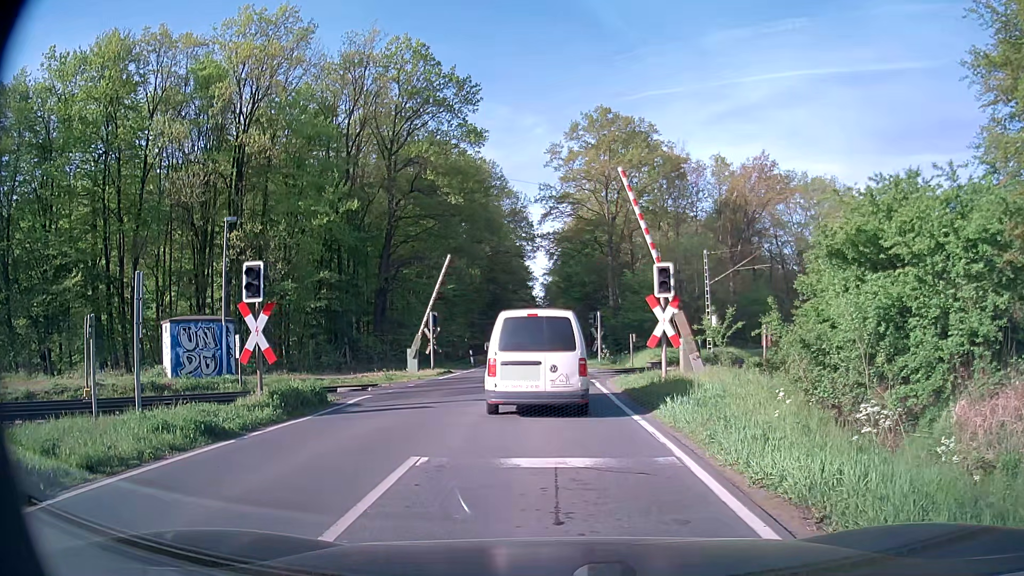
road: secondary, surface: asphalt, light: Day
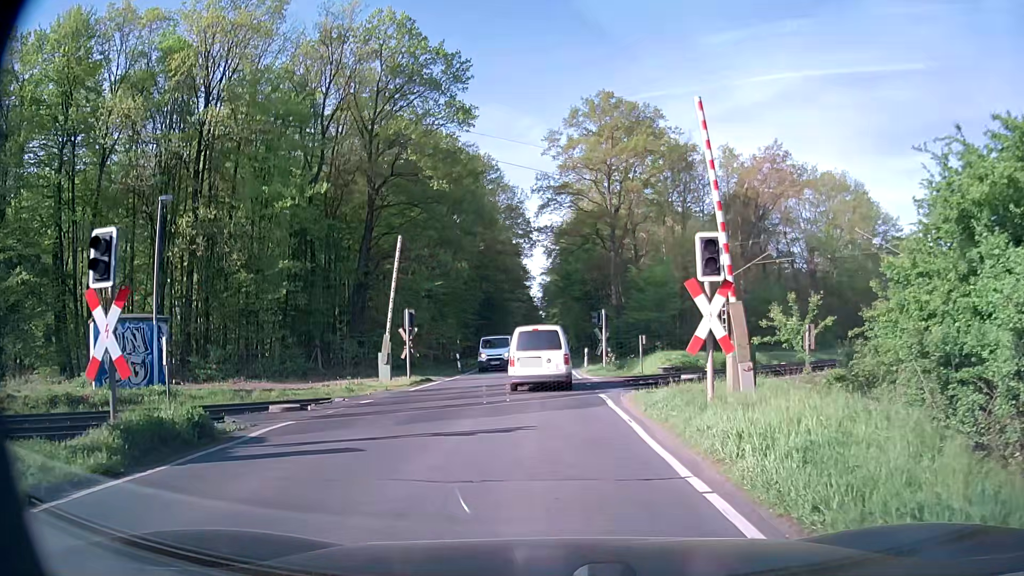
(+0.1, +5.4) m; +2°
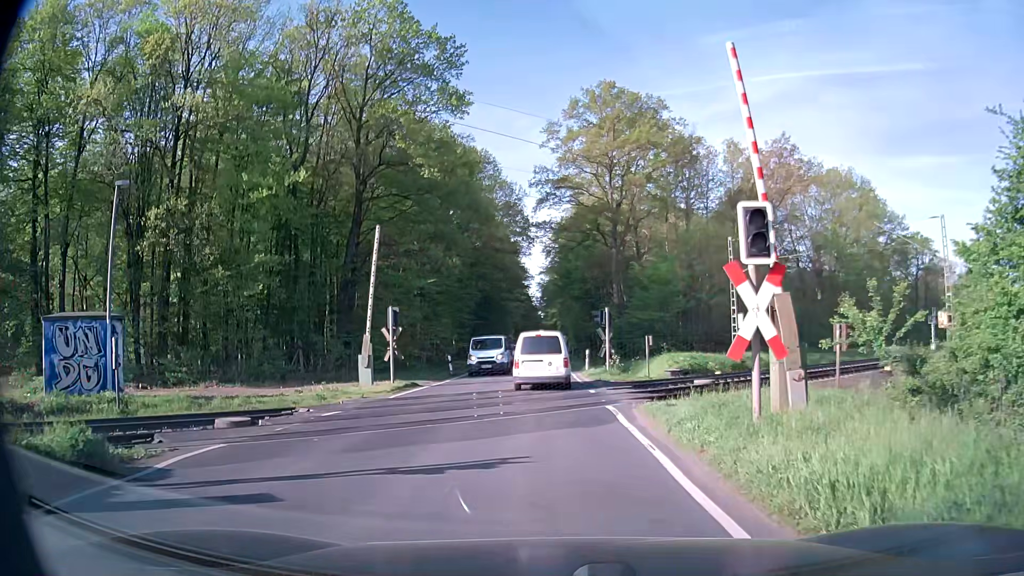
(0.0, +2.8) m; 0°
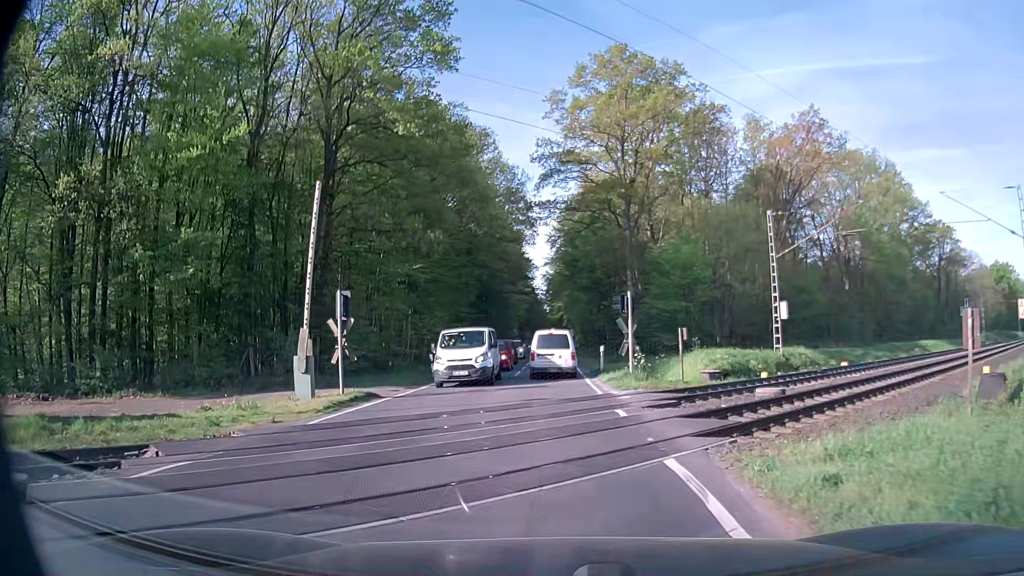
(0.0, +7.1) m; -1°
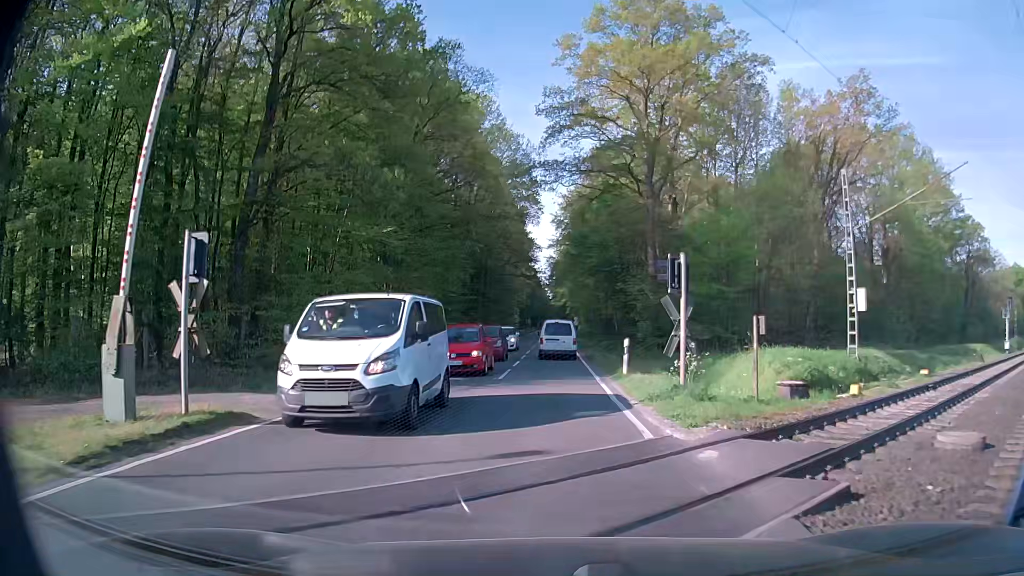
(+0.1, +8.9) m; +1°
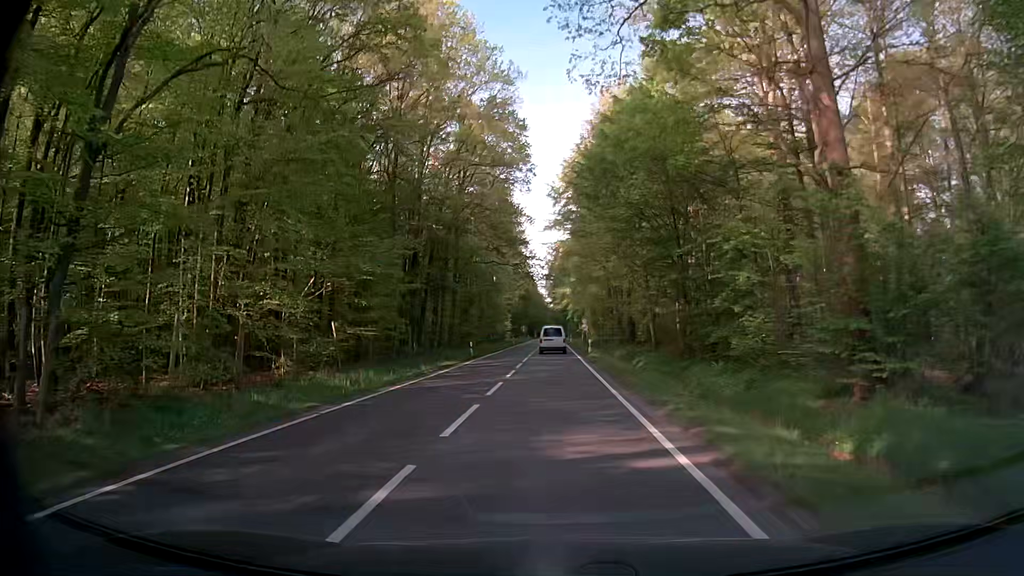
(-0.2, +29.1) m; 0°
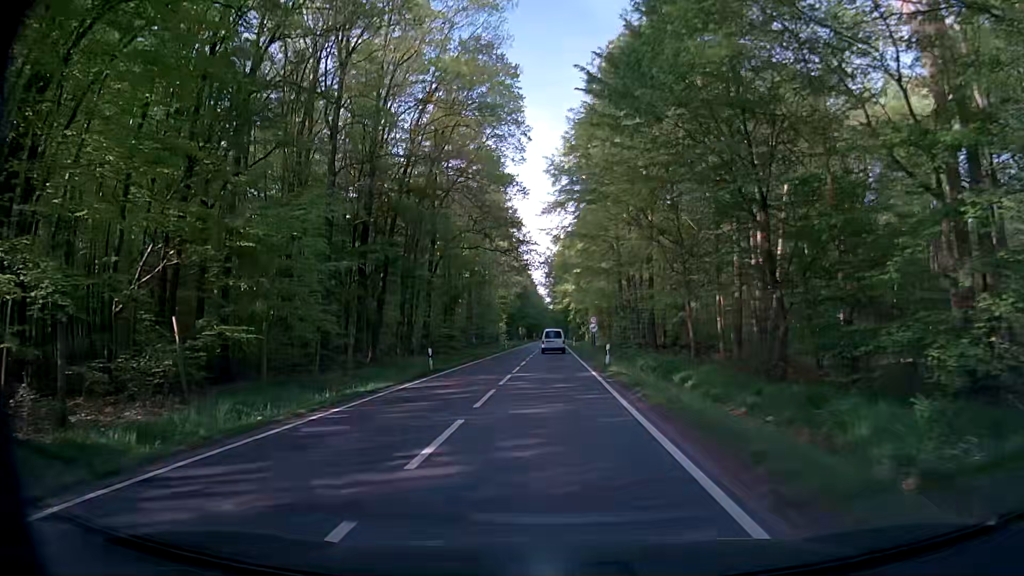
(-0.1, +14.3) m; -1°
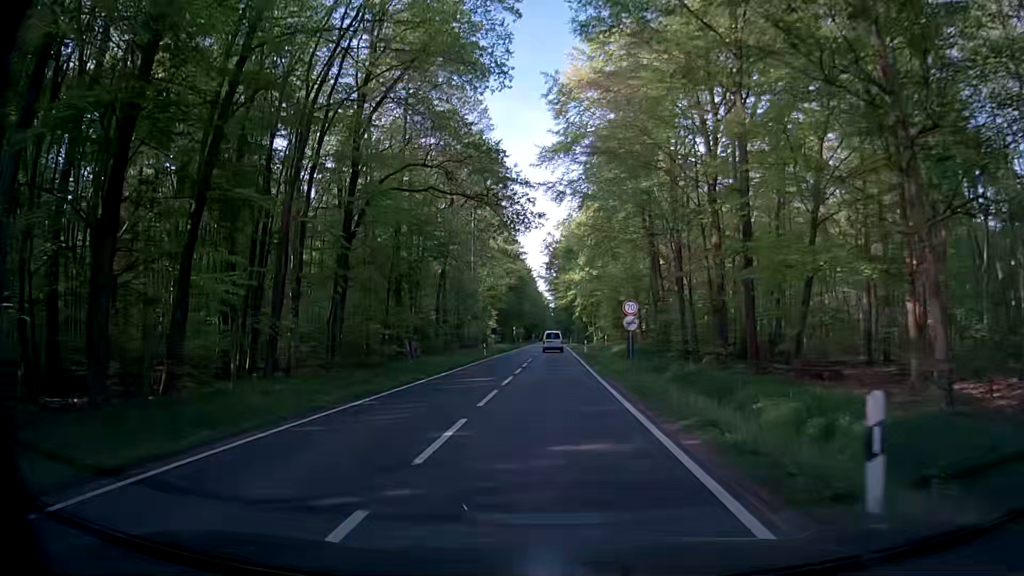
(+0.1, +24.0) m; +1°
(0, +10) (0, +20) (0, +30) (0, +40) (-1, +50) (-1, +60) (-1, +70) (-1, +80) (-1, +90) (-1, +100) m
